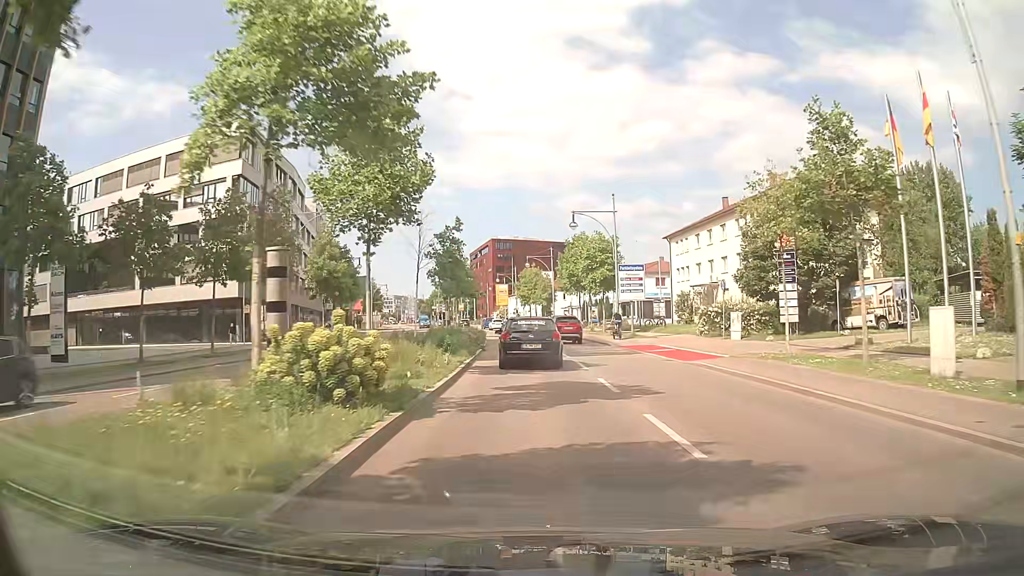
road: primary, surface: asphalt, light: Day
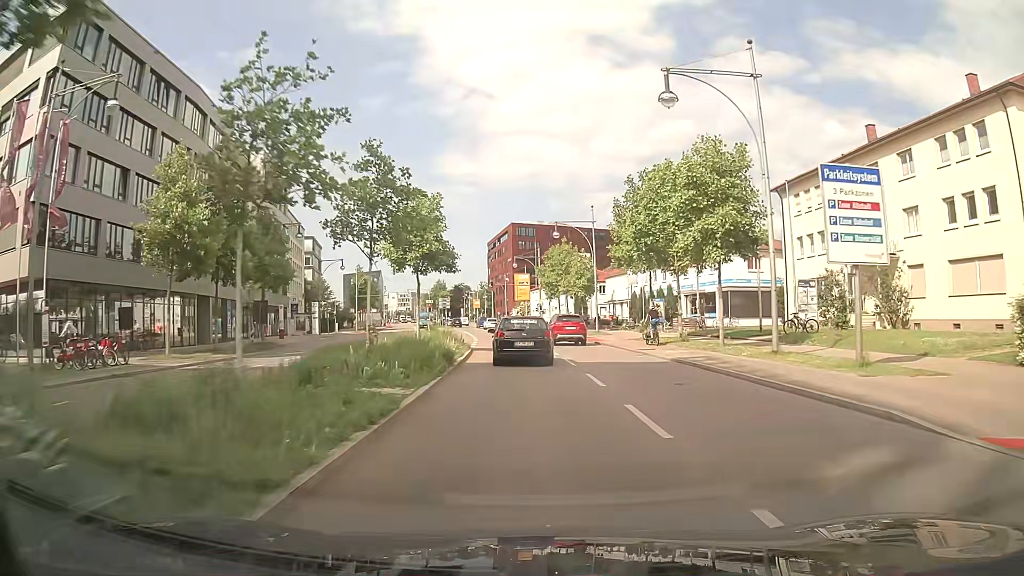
(-0.6, +28.9) m; -2°
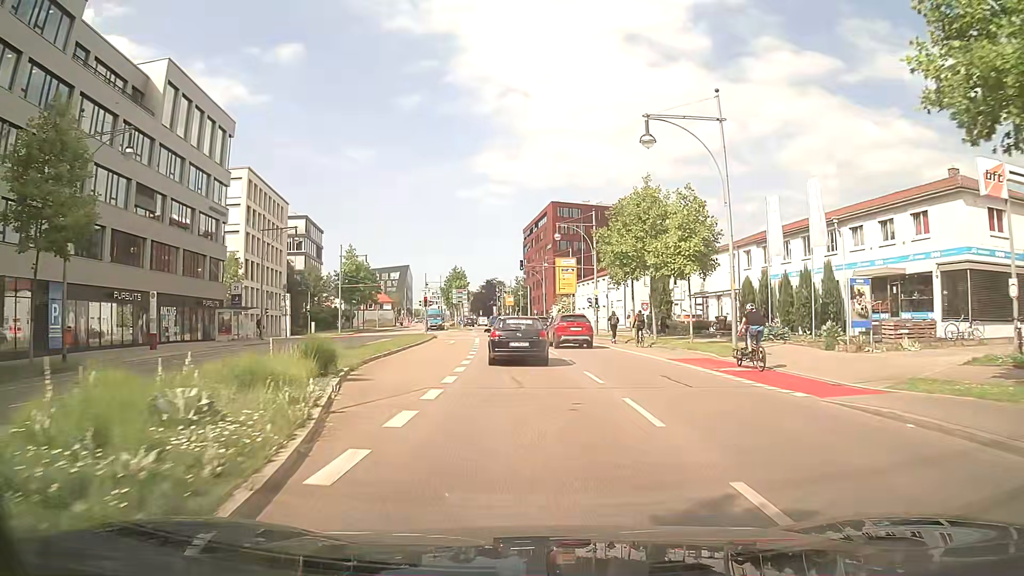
(-0.9, +29.1) m; -4°
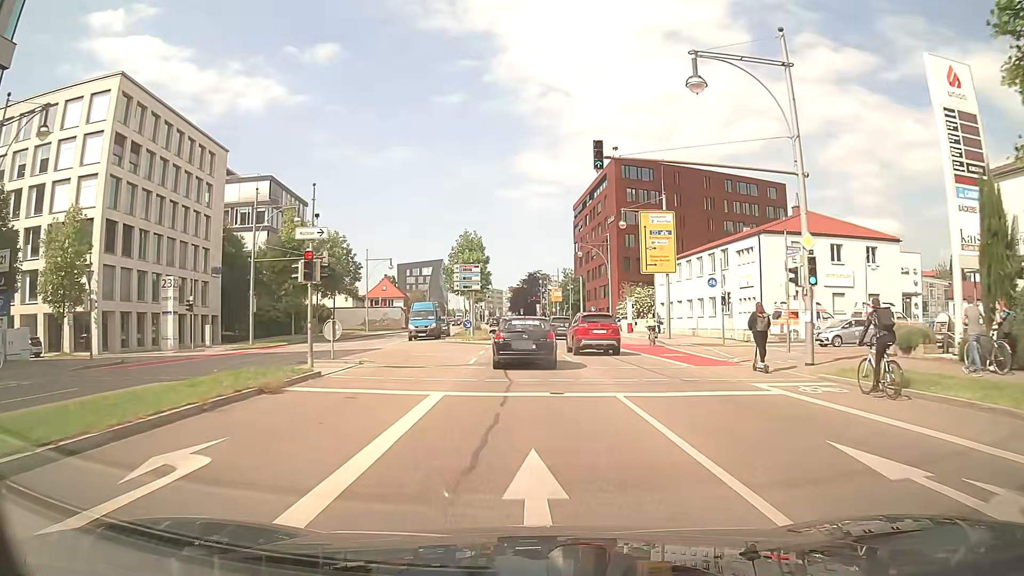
(-1.0, +36.4) m; -3°
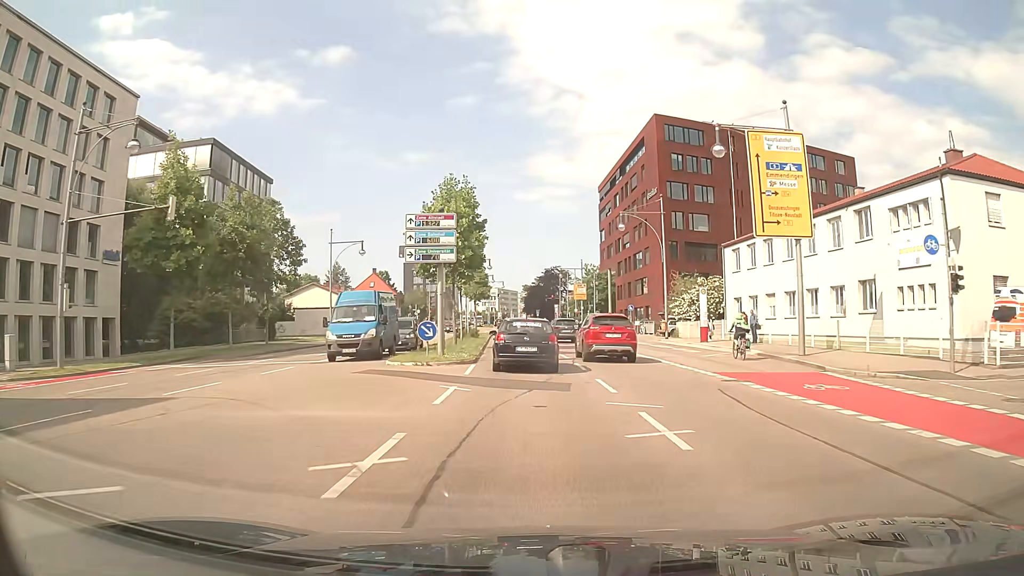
(-0.5, +21.5) m; -2°
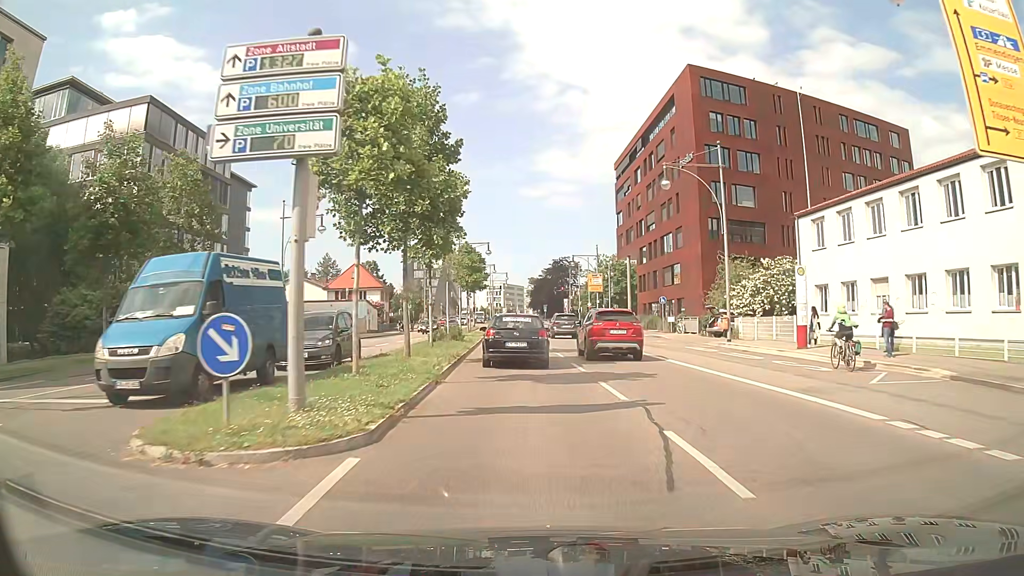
(-0.1, +14.2) m; 0°
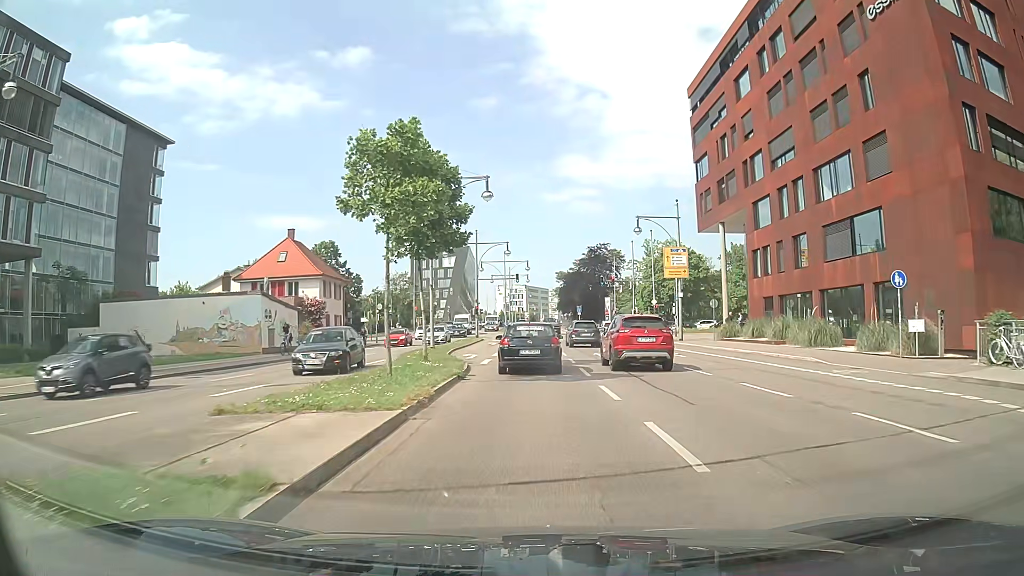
(-1.1, +35.1) m; -3°
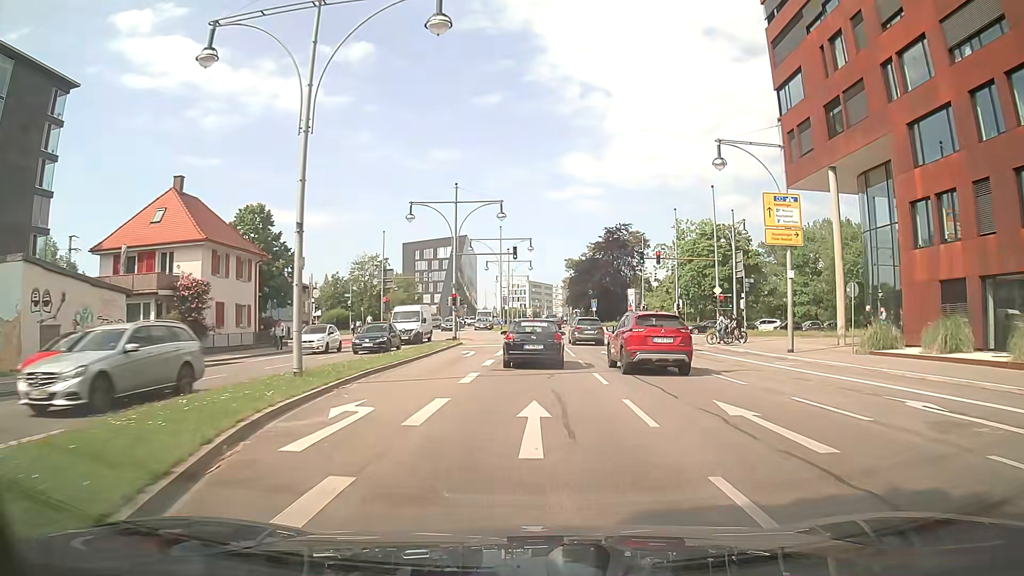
(0.0, +21.3) m; 0°
